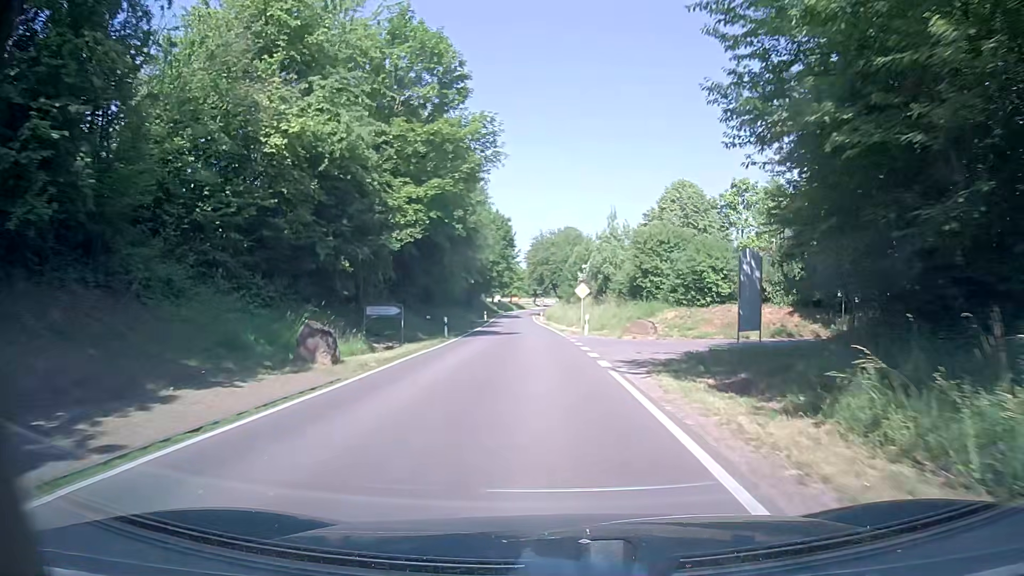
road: tertiary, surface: asphalt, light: Day
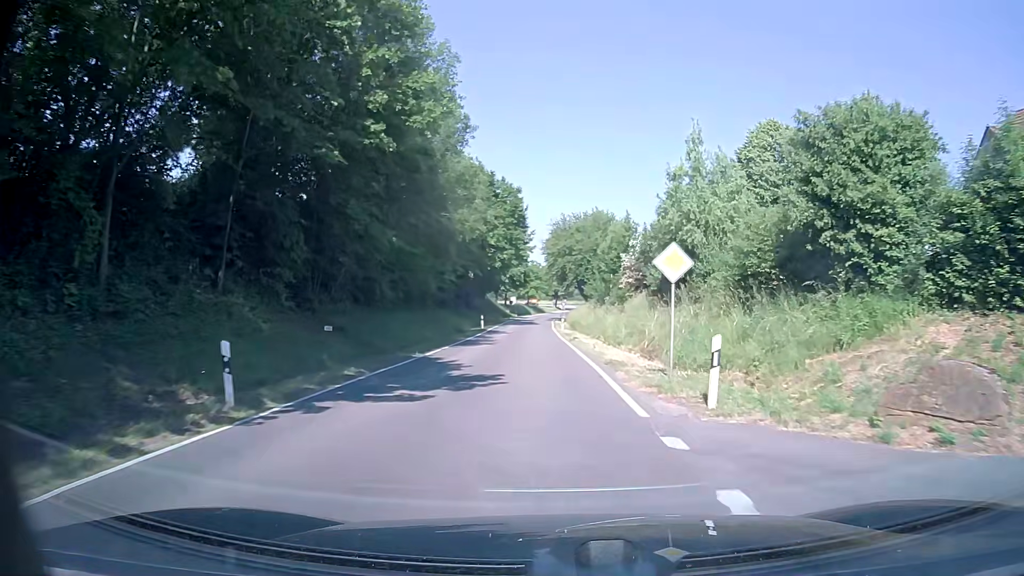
(-0.3, +24.1) m; -2°
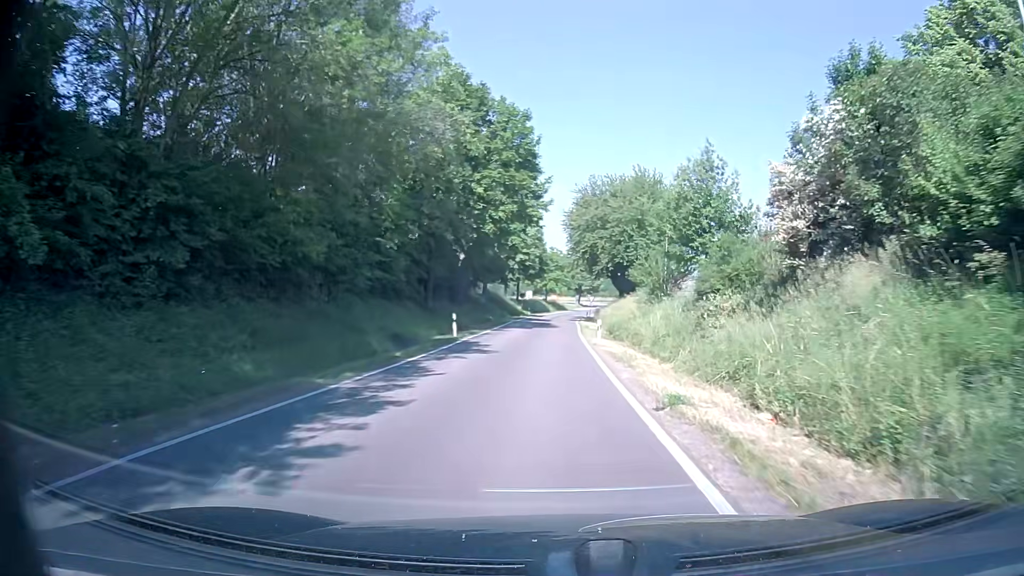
(-0.4, +24.8) m; -2°
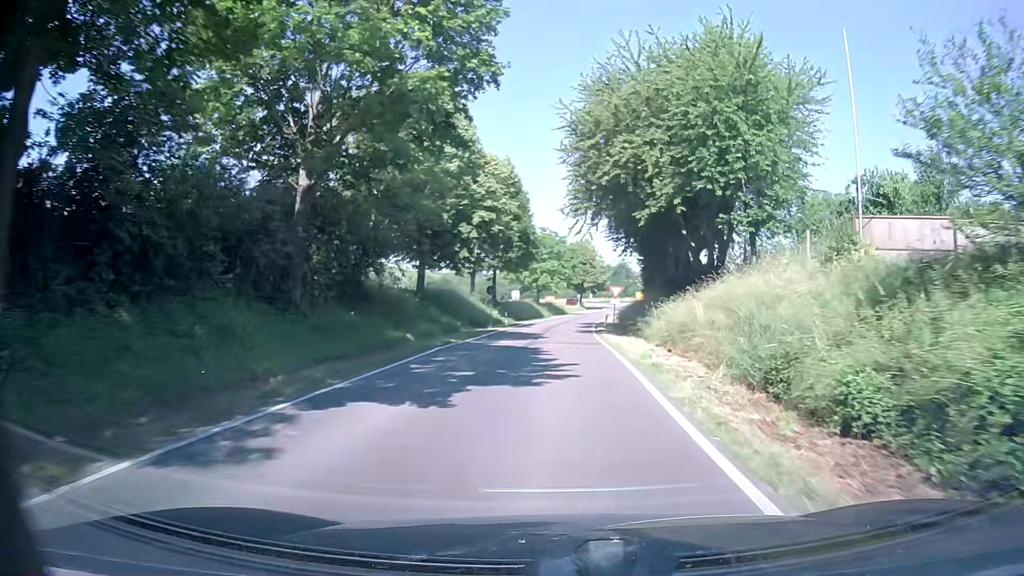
(+0.1, +34.0) m; +1°
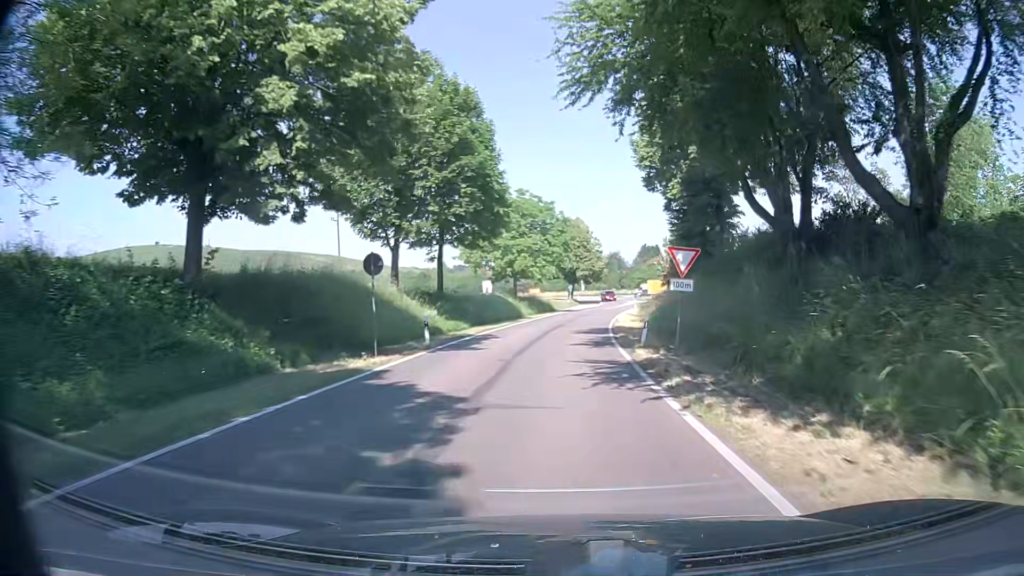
(+0.1, +25.6) m; 0°
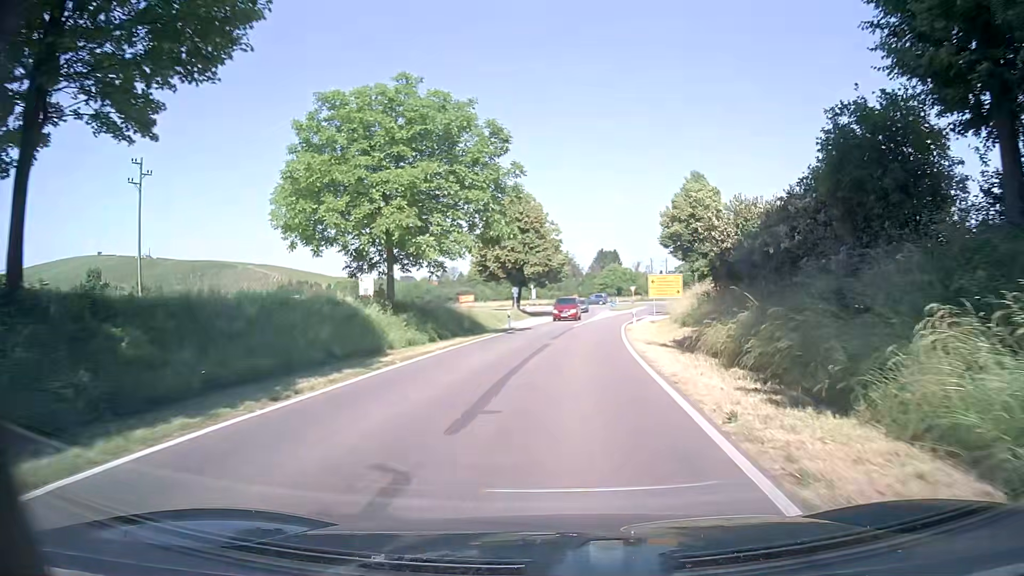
(+1.0, +33.6) m; +4°
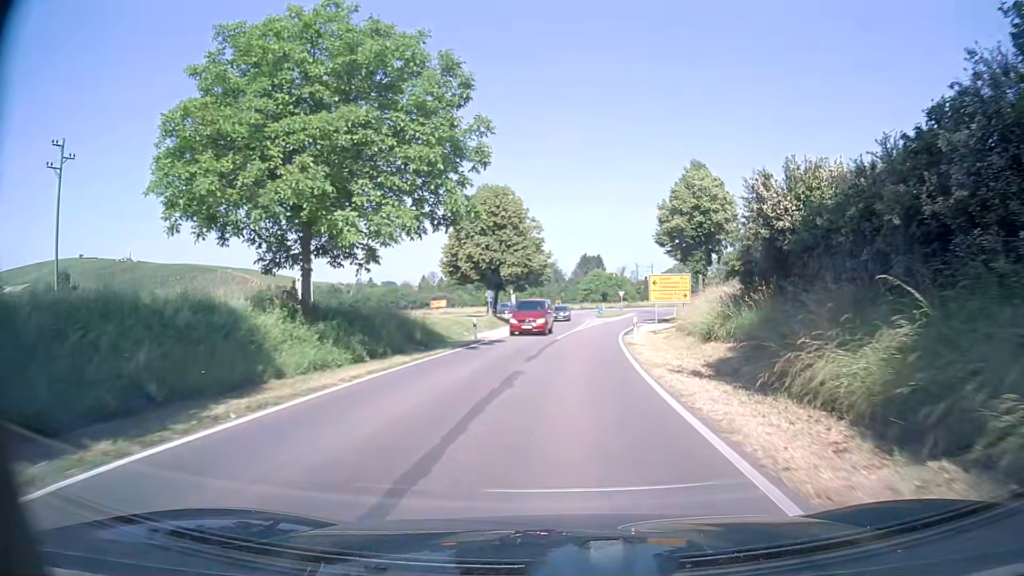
(+0.1, +8.2) m; +2°
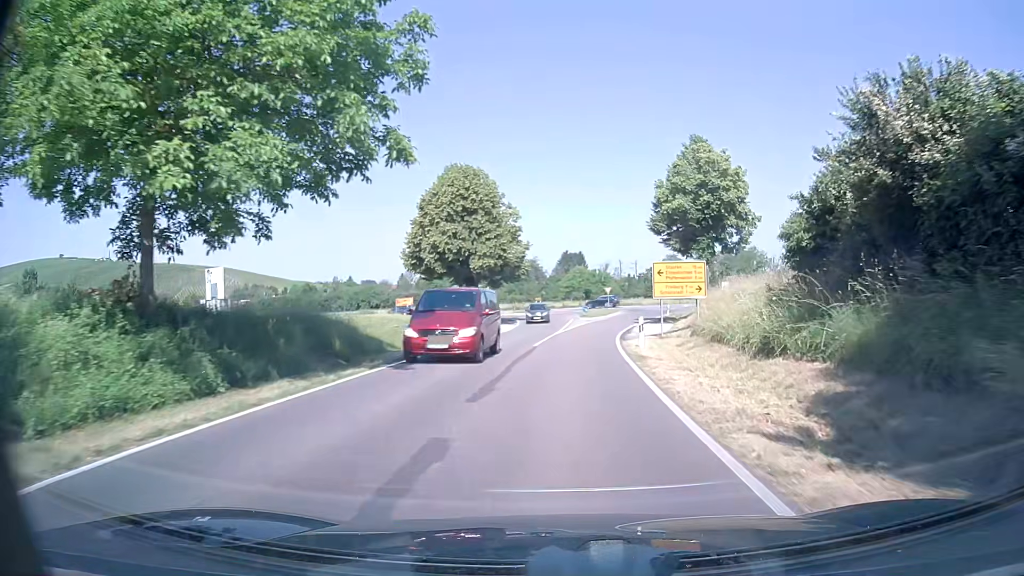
(0.0, +8.1) m; +1°
(0, +10) (+1, +20) (+2, +30) (+3, +40) (+5, +50) (+7, +59) (+10, +69) (+15, +77) (+25, +79) (+34, +75) m
